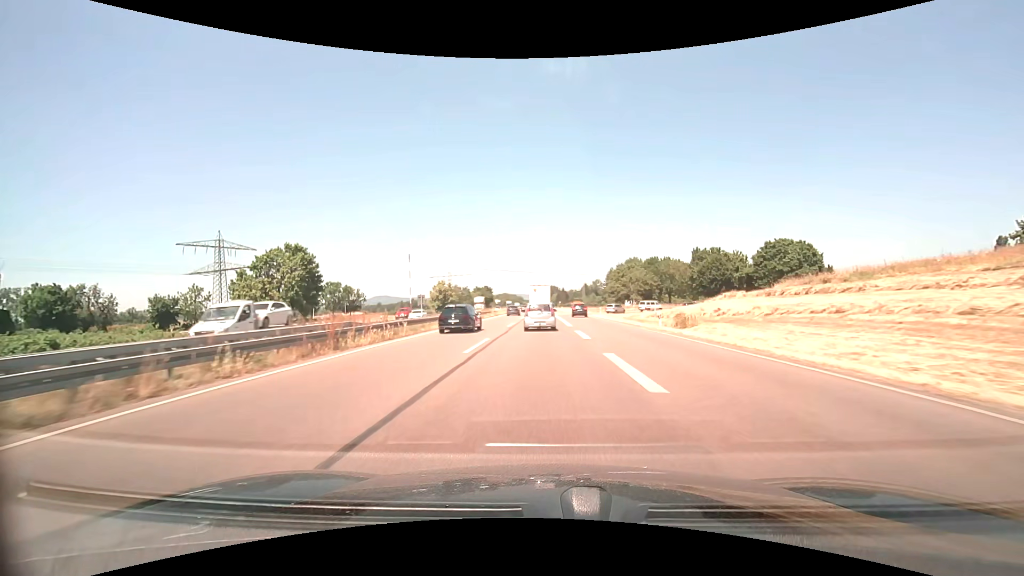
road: trunk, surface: asphalt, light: Day
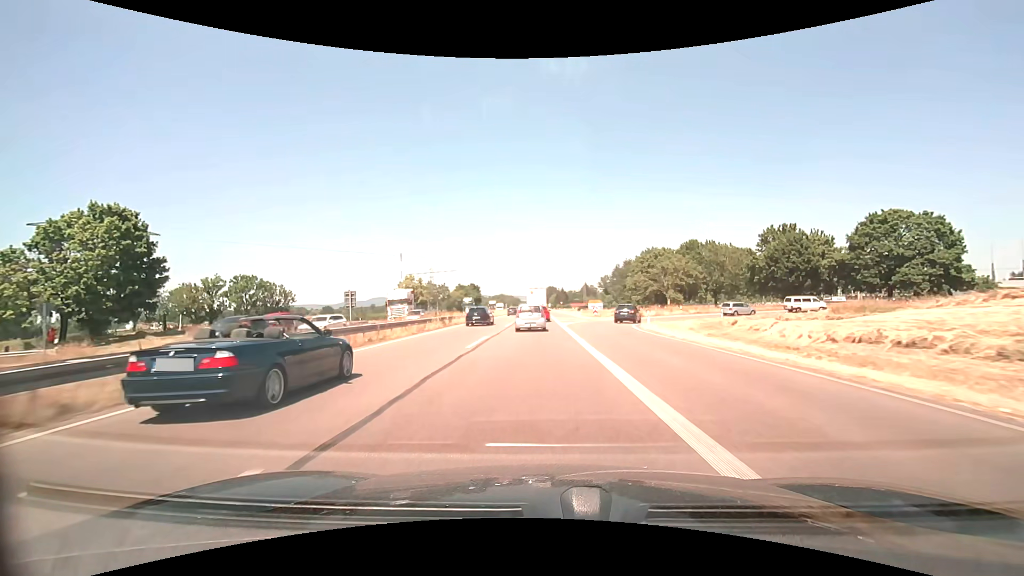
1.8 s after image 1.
(0.0, +34.5) m; 0°
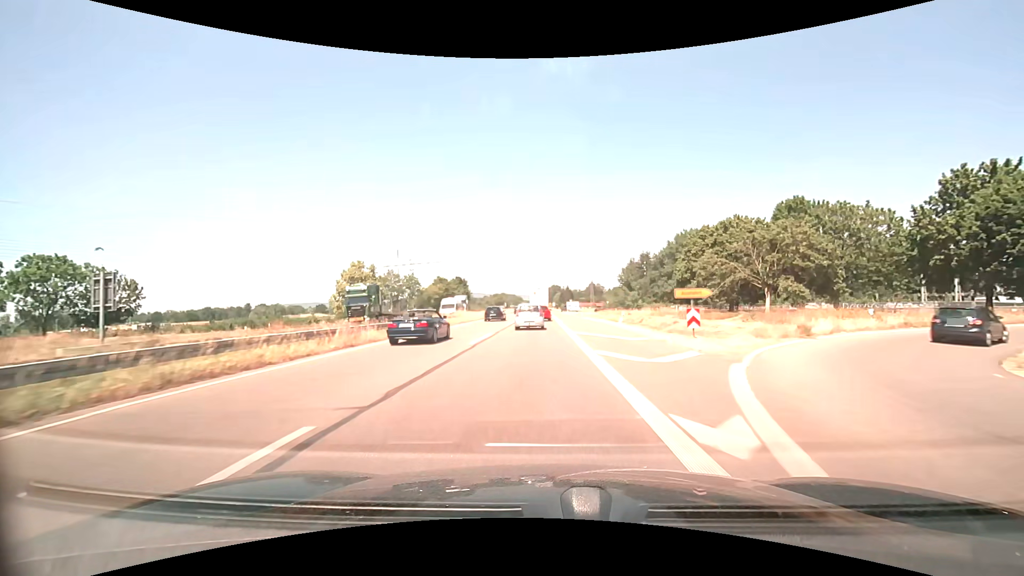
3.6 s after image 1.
(0.0, +35.5) m; 0°
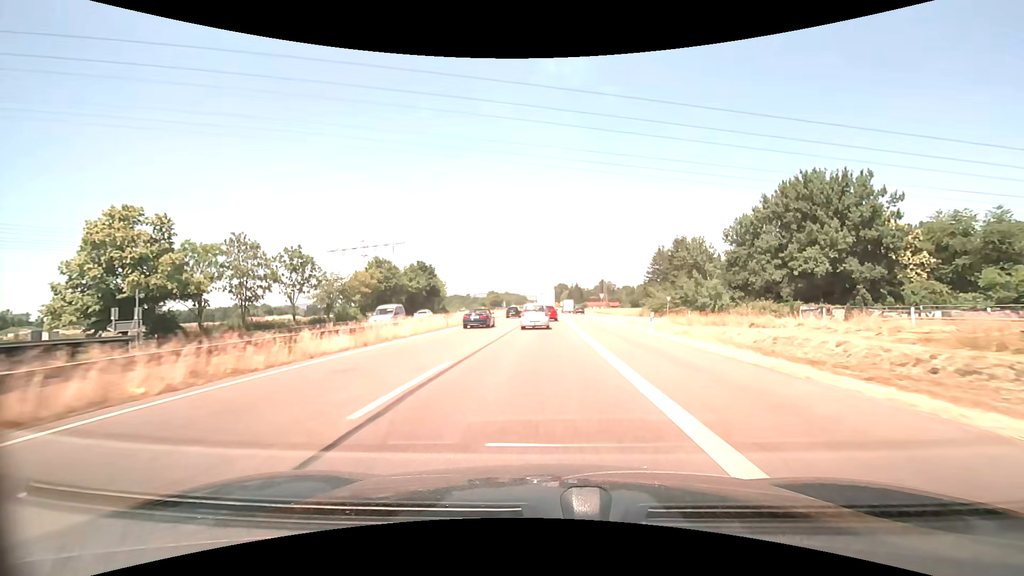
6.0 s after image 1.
(-0.2, +48.9) m; -1°
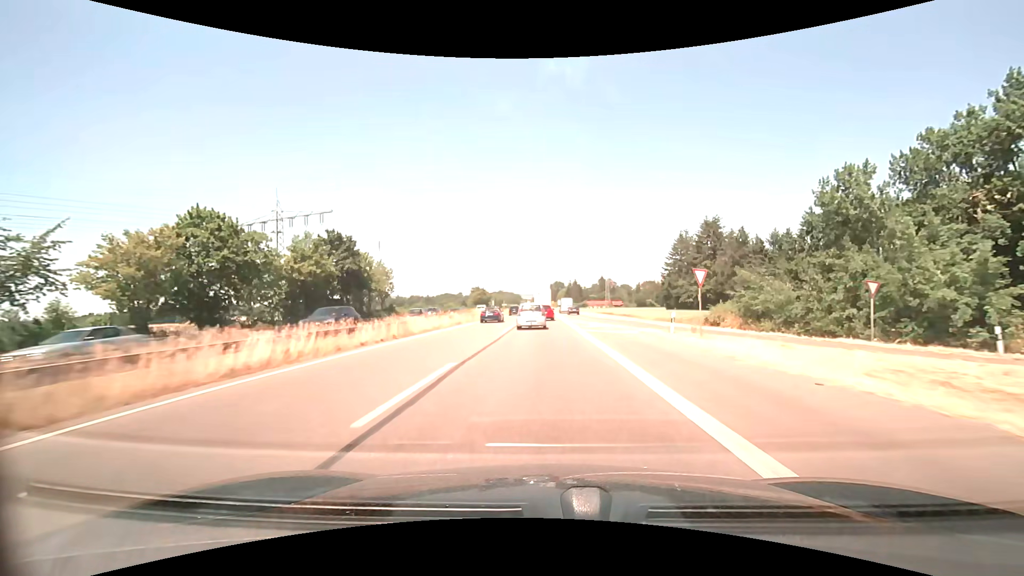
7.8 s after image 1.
(+0.1, +37.3) m; +1°
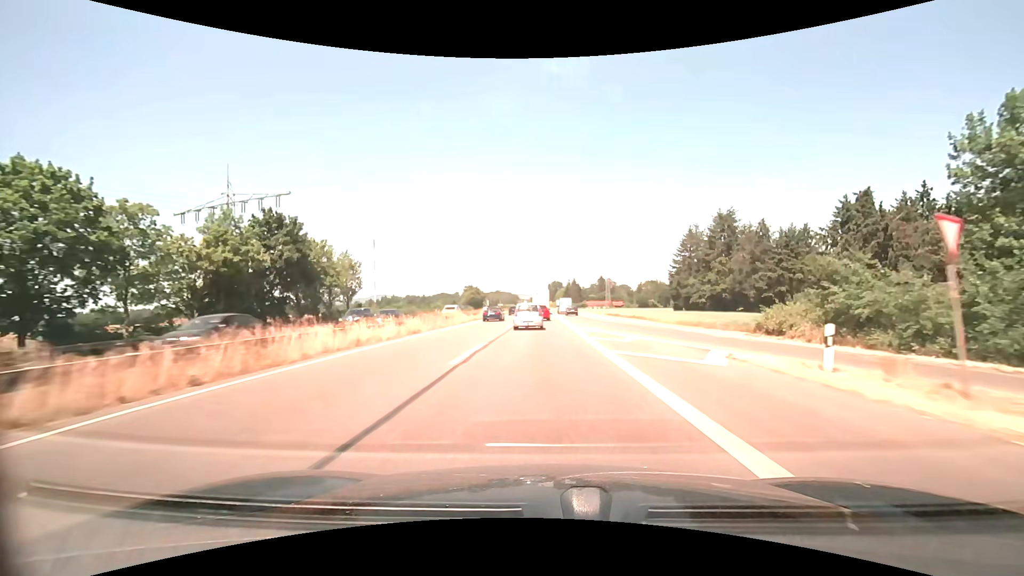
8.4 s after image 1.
(0.0, +12.4) m; 0°
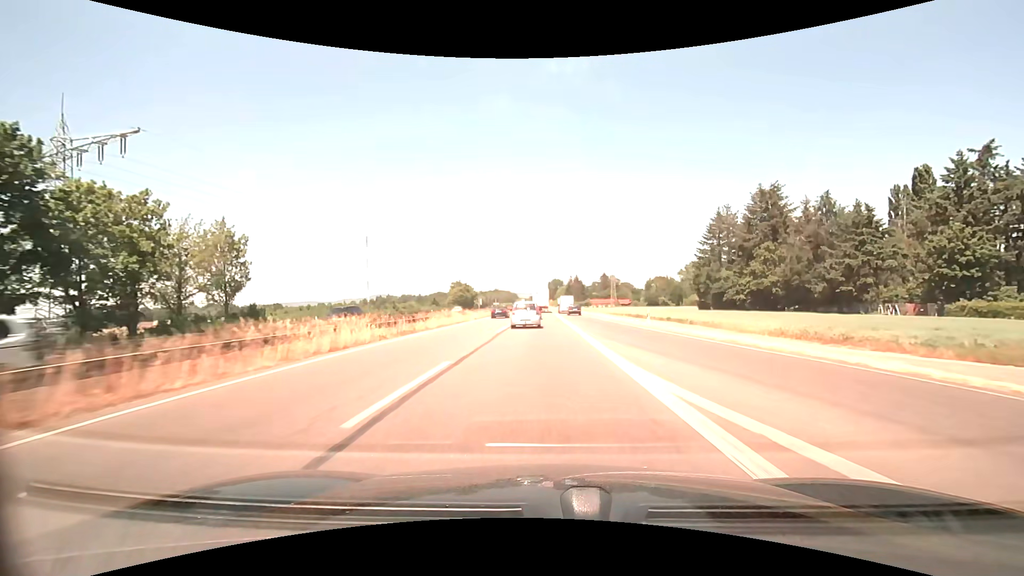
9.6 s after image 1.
(0.0, +24.4) m; 0°
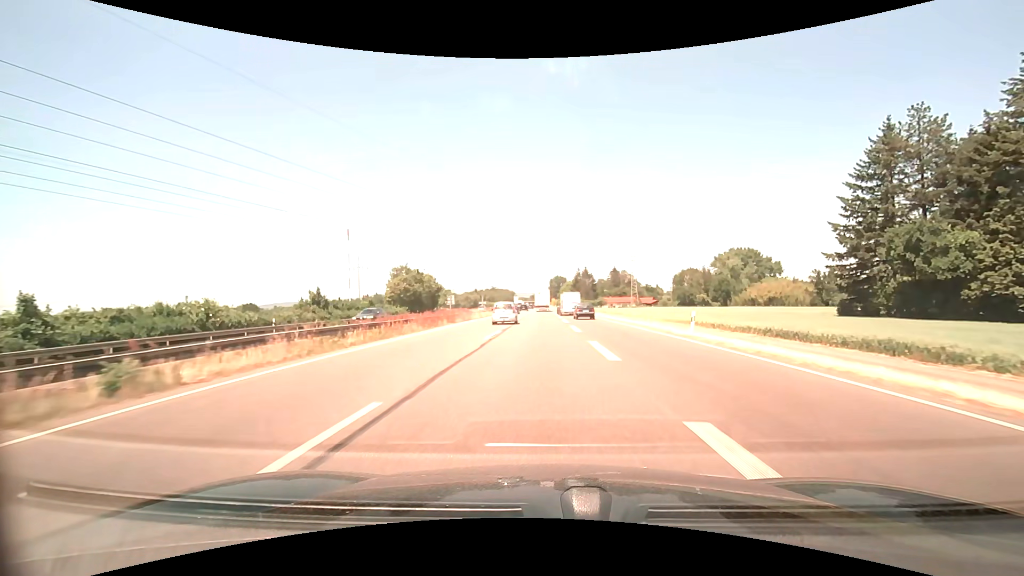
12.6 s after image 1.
(0.0, +60.0) m; 0°
(0, +10) (0, +20) (0, +30) (0, +40) (0, +50) (0, +60) (0, +70) (0, +80) (0, +90) (0, +100) m
